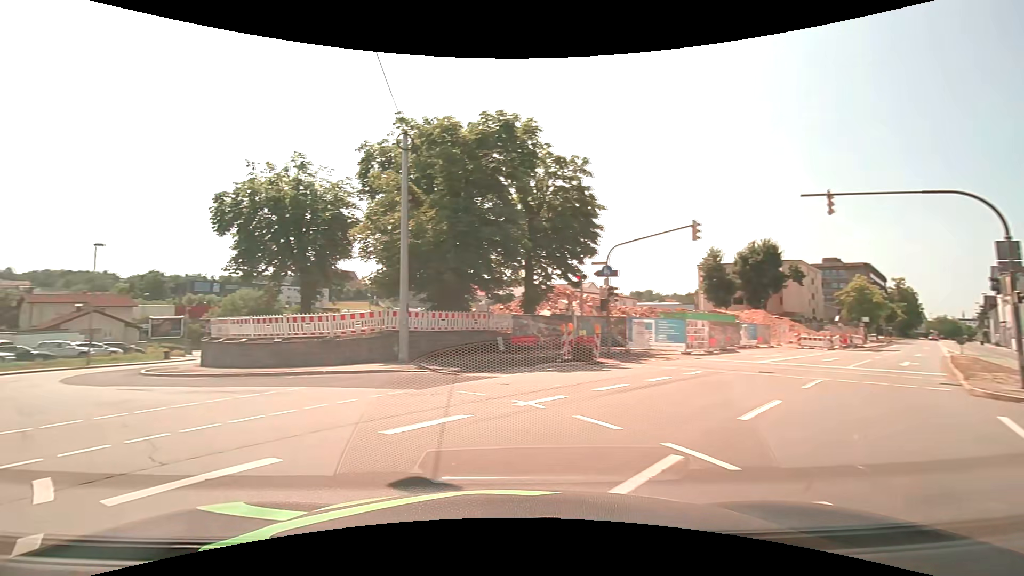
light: Day
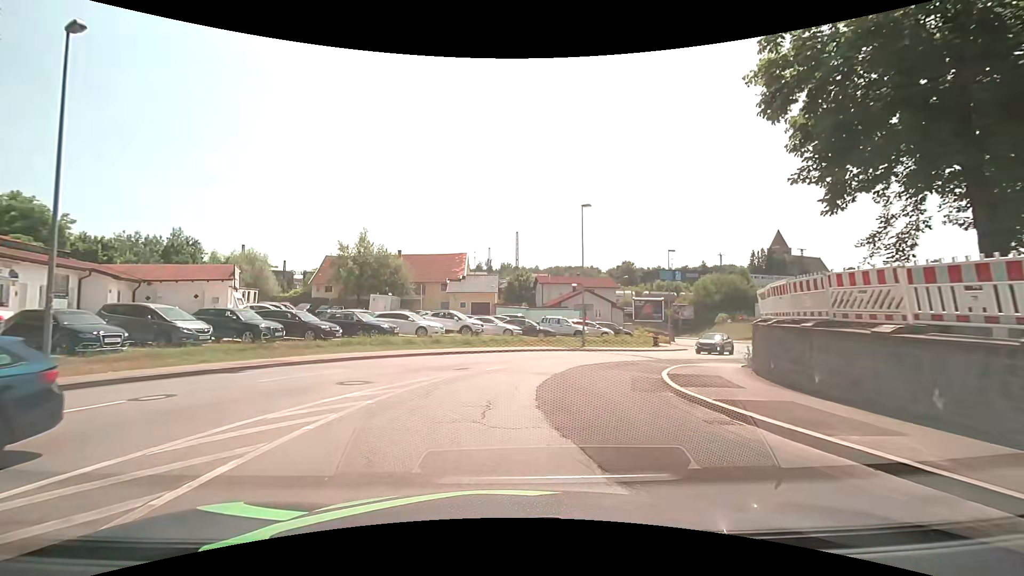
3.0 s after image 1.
(-10.6, +15.2) m; -49°
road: tertiary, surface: asphalt
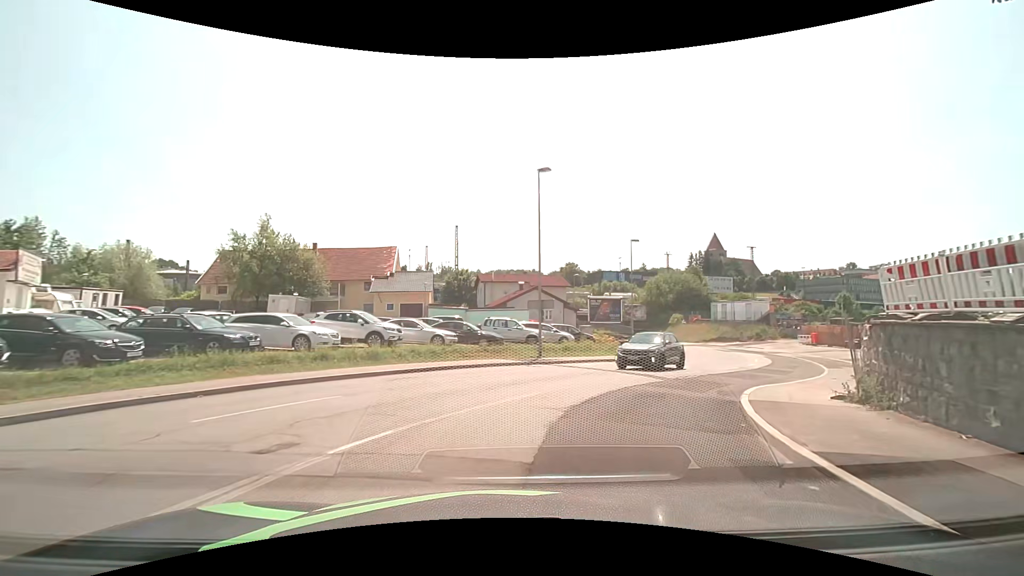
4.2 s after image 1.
(+0.3, +9.2) m; +7°
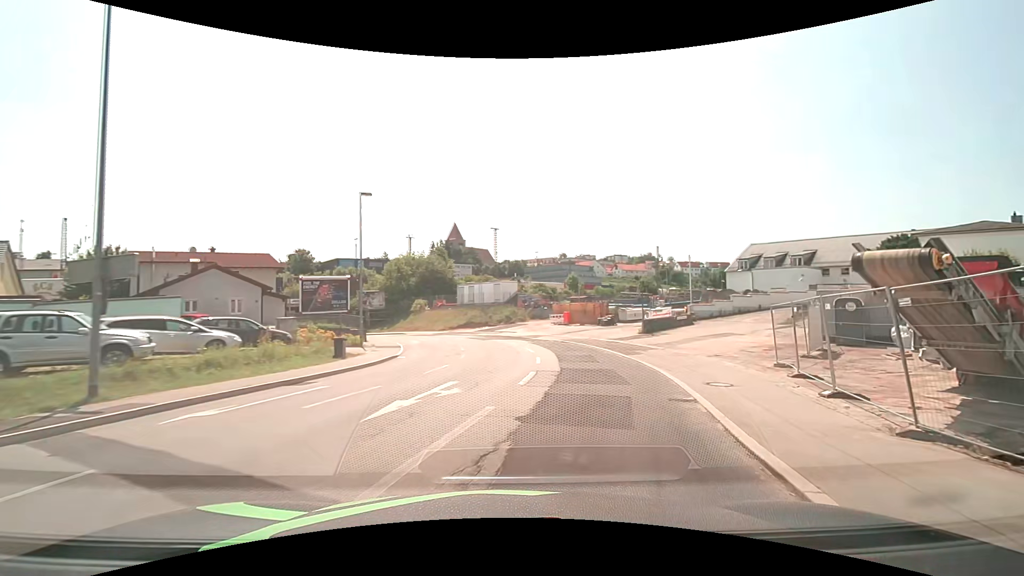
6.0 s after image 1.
(+3.2, +13.6) m; +29°
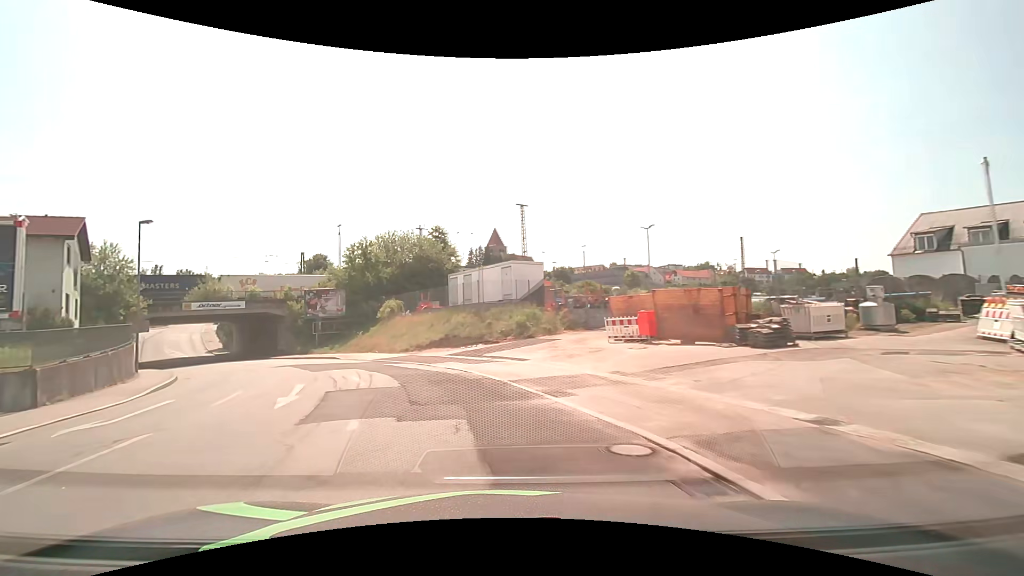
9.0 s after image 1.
(+2.3, +28.5) m; -5°
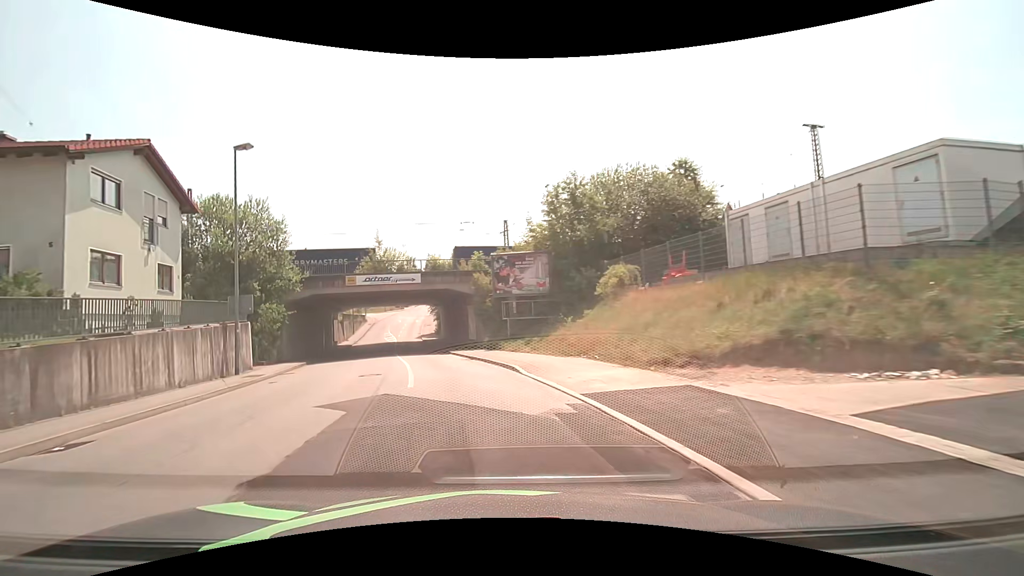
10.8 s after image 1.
(-4.0, +18.9) m; -24°
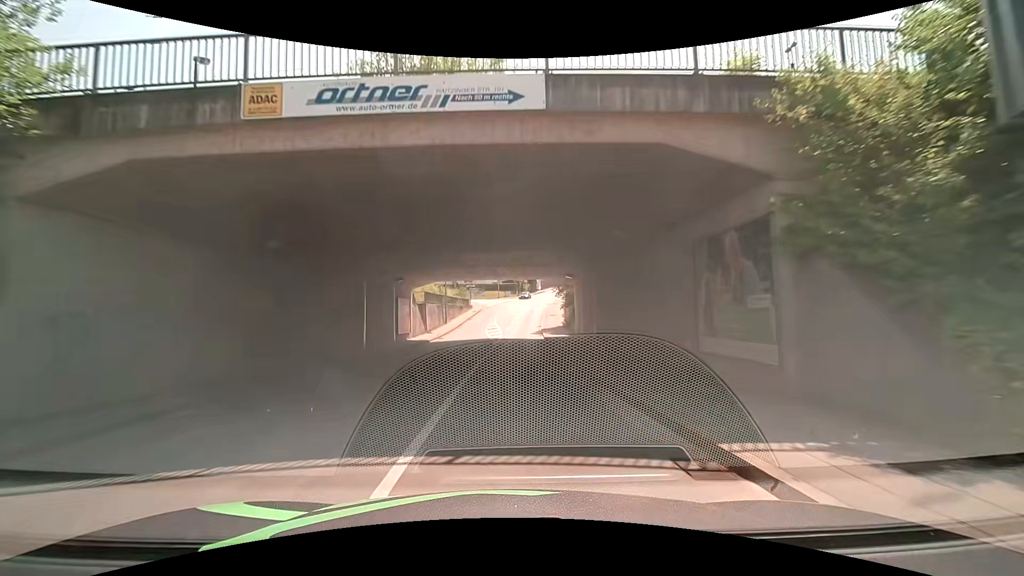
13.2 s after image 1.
(-4.9, +27.5) m; -15°
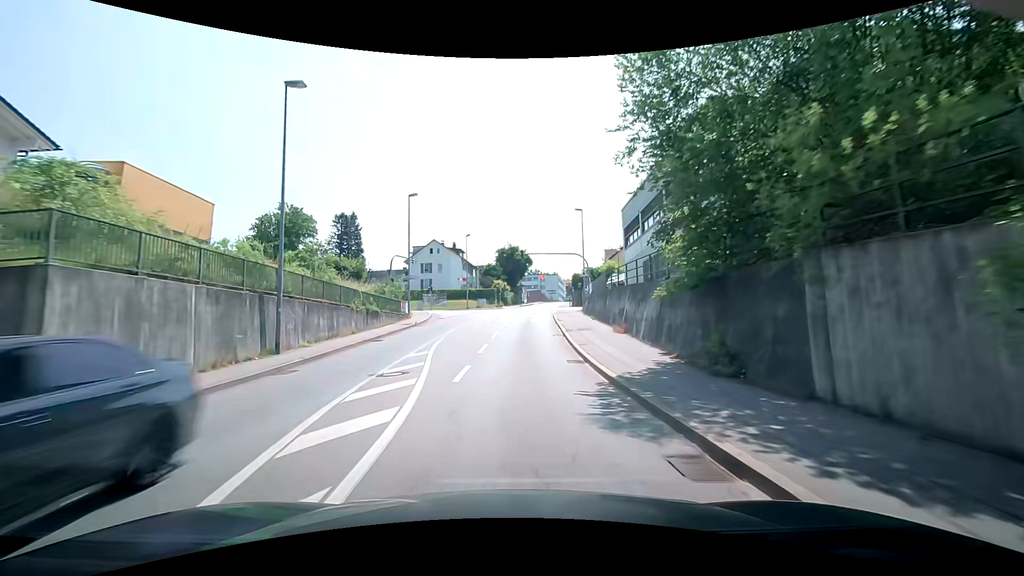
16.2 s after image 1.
(+0.6, +36.7) m; +9°
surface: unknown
(0, +10) (-1, +20) (-2, +30) (-3, +40) (-3, +50) (-3, +60) (-3, +70) (-3, +80) (-3, +90) (-2, +100) m
